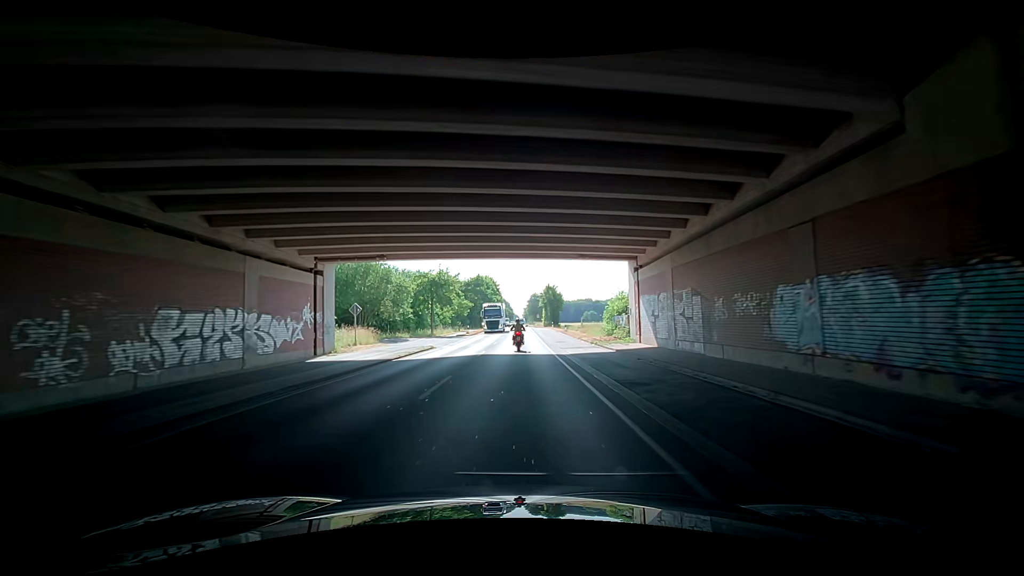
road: secondary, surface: asphalt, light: Day
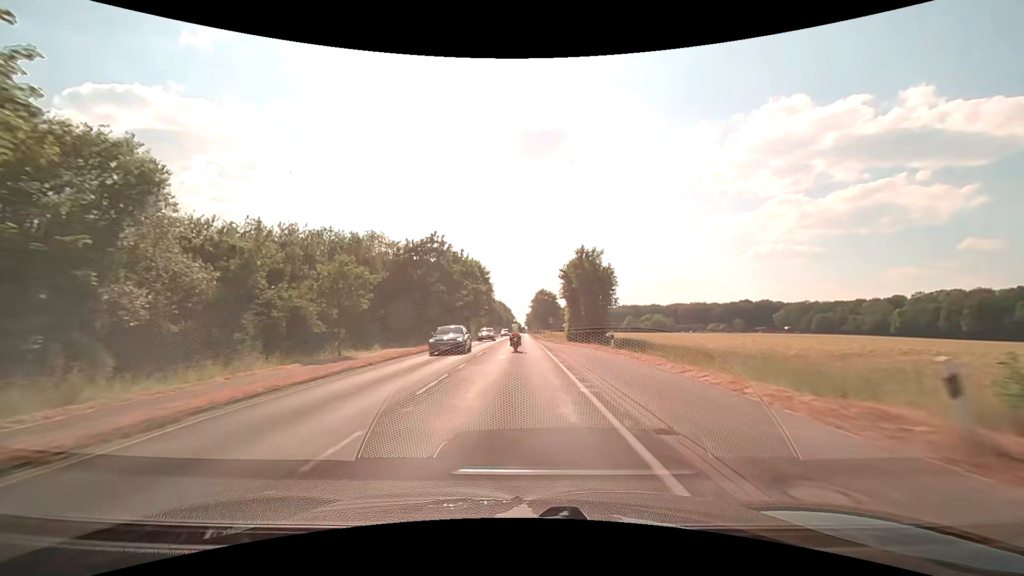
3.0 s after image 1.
(+1.5, +54.8) m; +1°
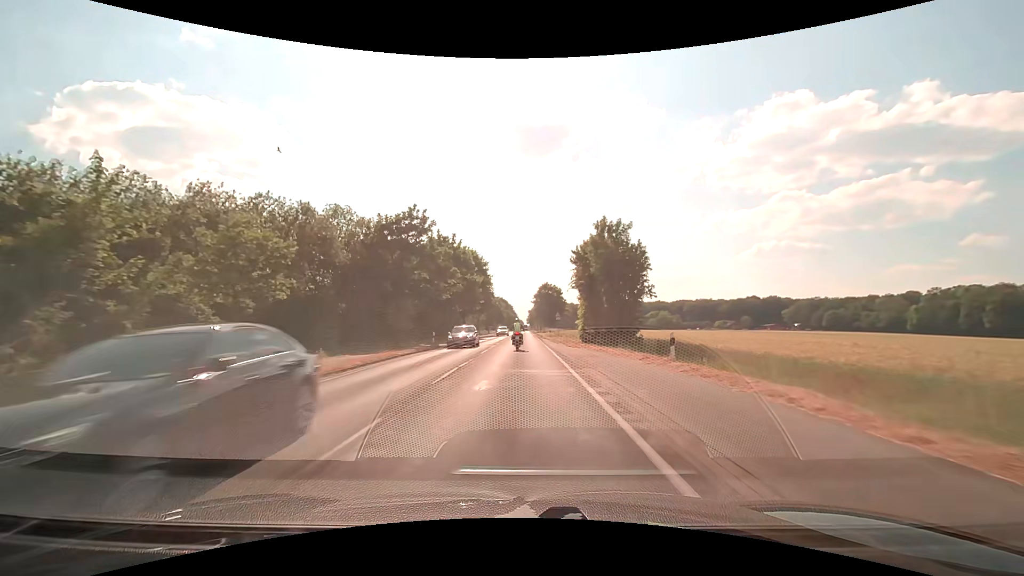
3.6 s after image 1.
(0.0, +10.8) m; 0°
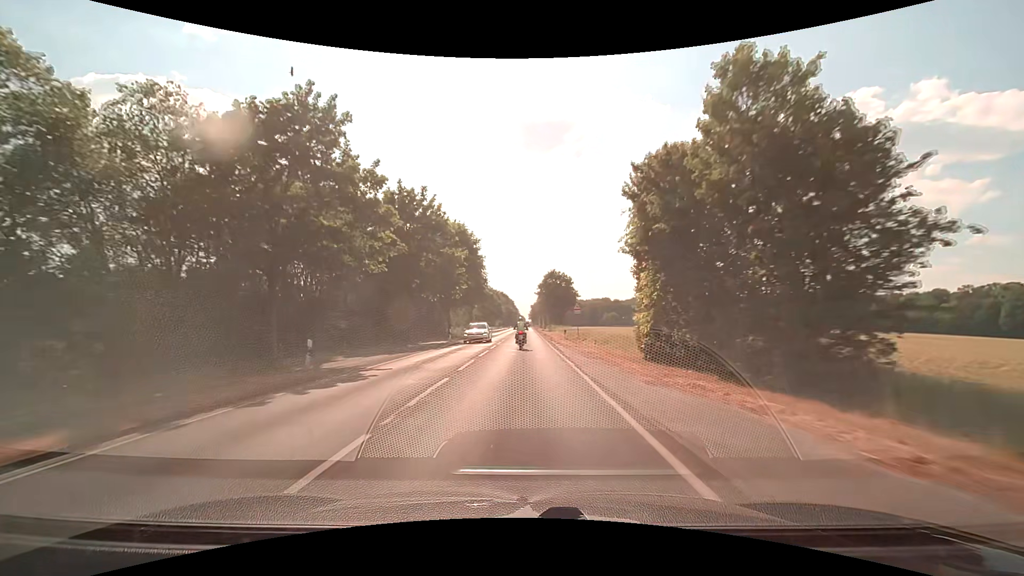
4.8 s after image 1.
(-0.1, +21.0) m; 0°
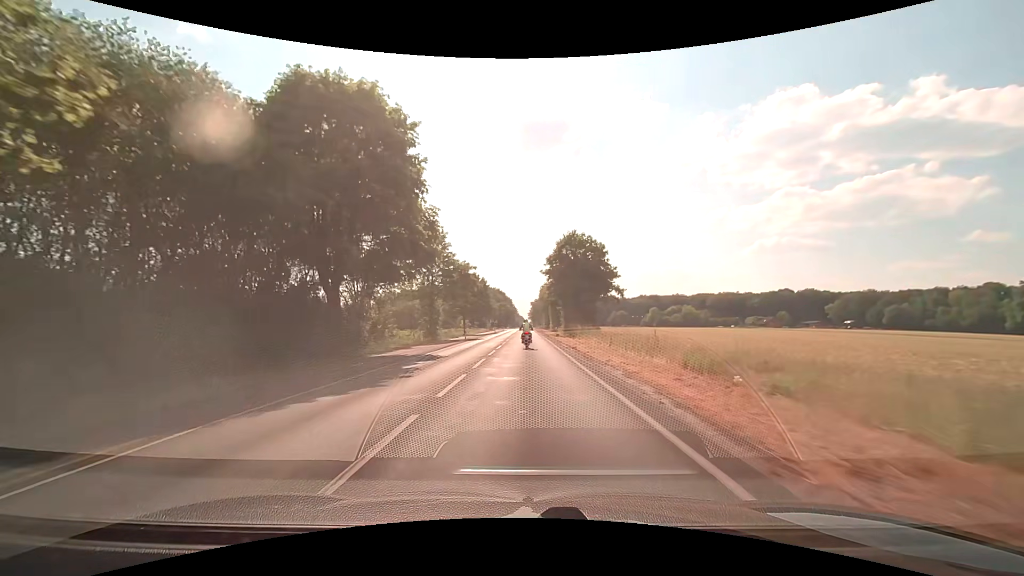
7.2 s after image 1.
(-0.1, +40.9) m; 0°
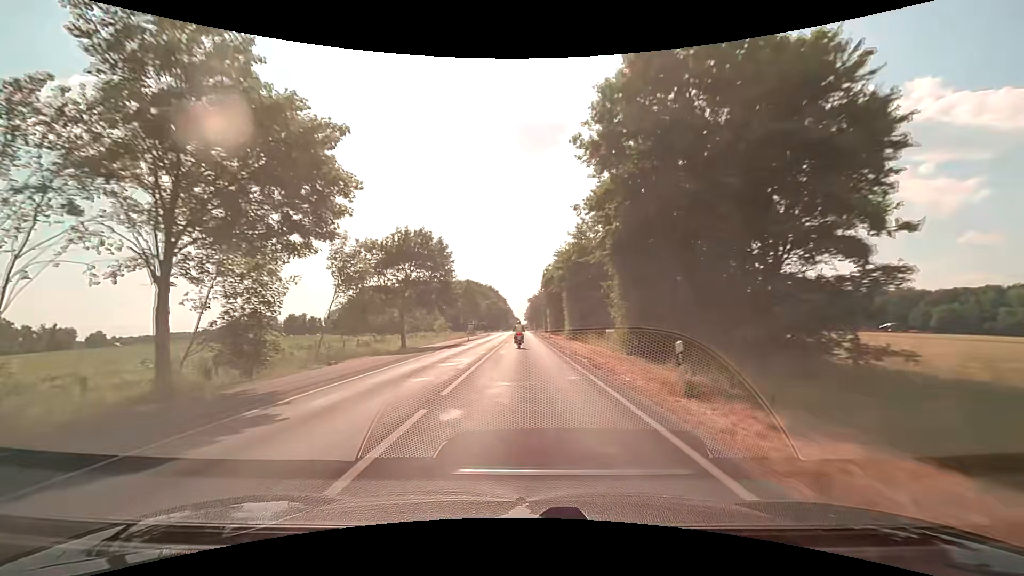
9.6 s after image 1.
(+0.2, +41.5) m; +1°
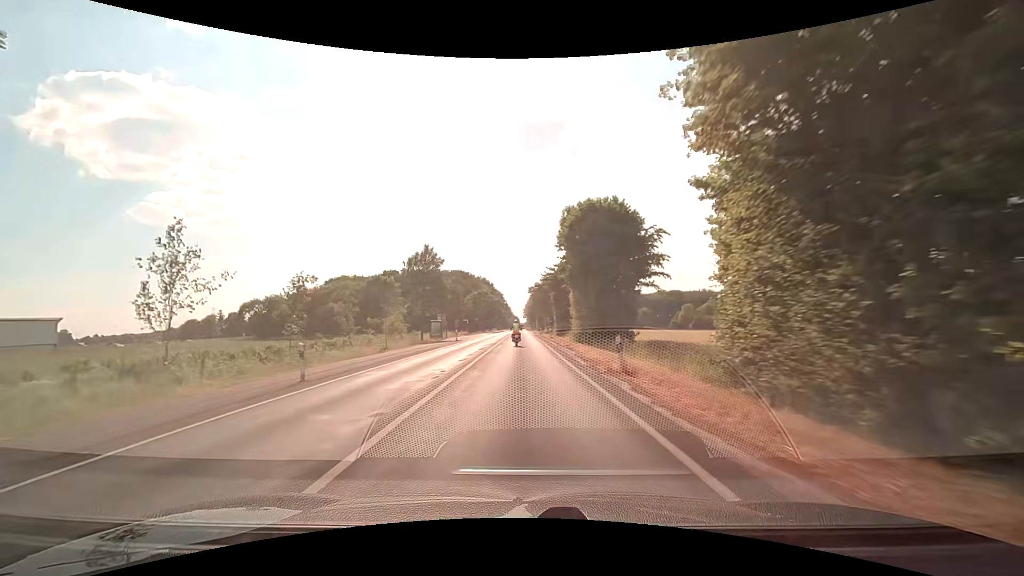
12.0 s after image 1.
(0.0, +42.7) m; 0°
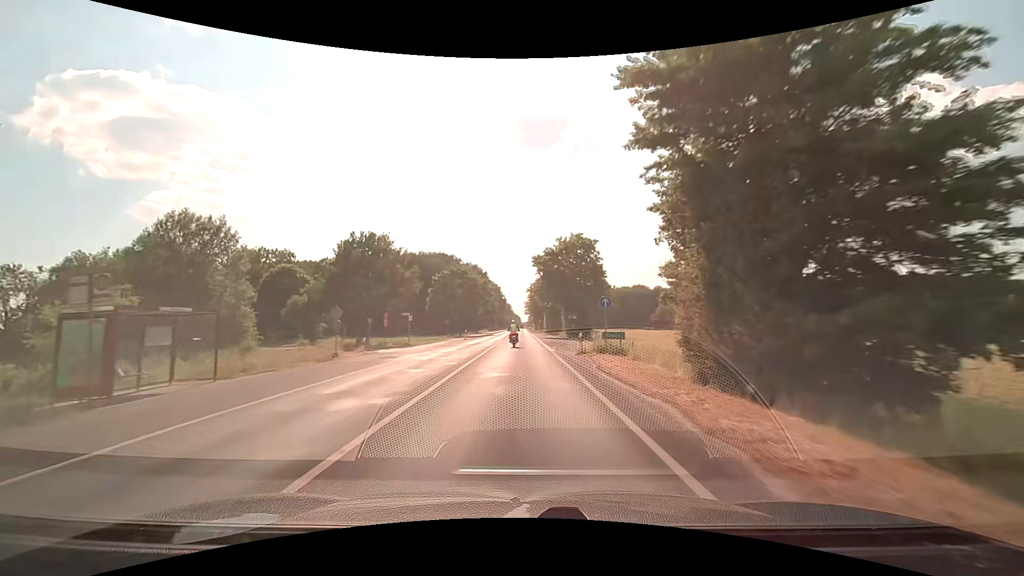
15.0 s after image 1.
(0.0, +54.1) m; 0°
(0, +10) (0, +20) (0, +30) (0, +40) (0, +50) (0, +60) (0, +70) (0, +80) (0, +90) (0, +100) m
